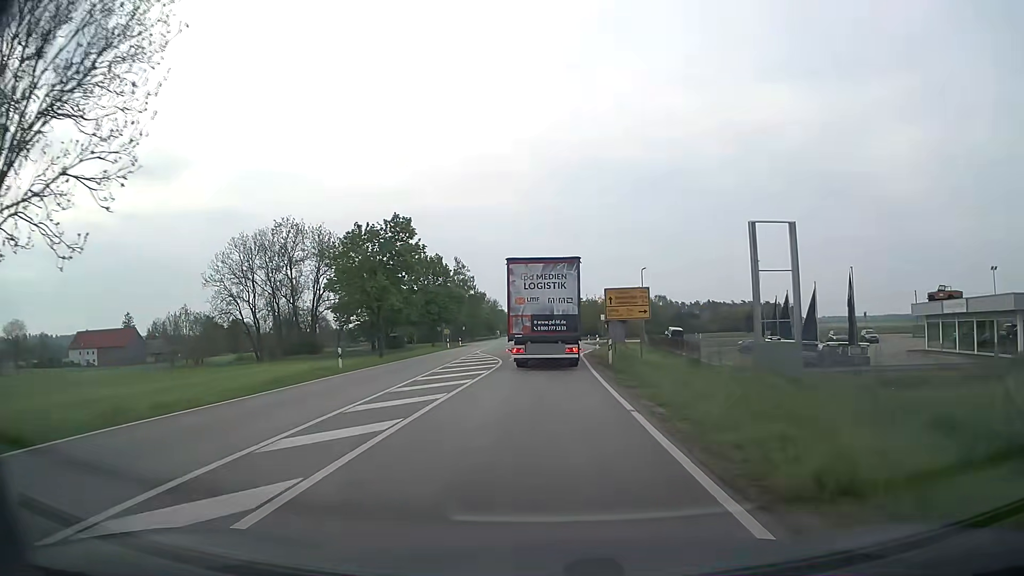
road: secondary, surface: asphalt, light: Day
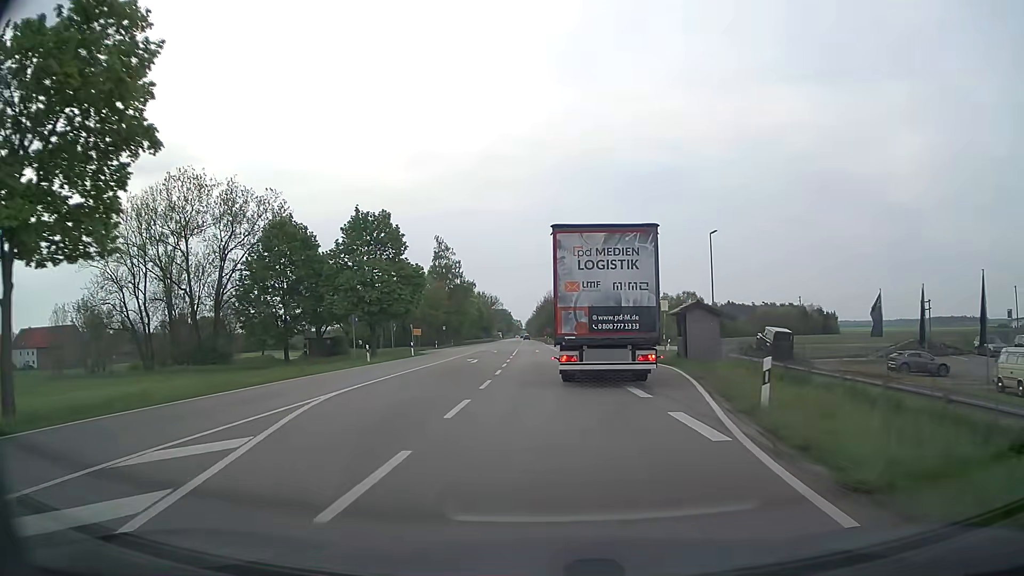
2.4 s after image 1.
(-0.2, +34.9) m; -1°
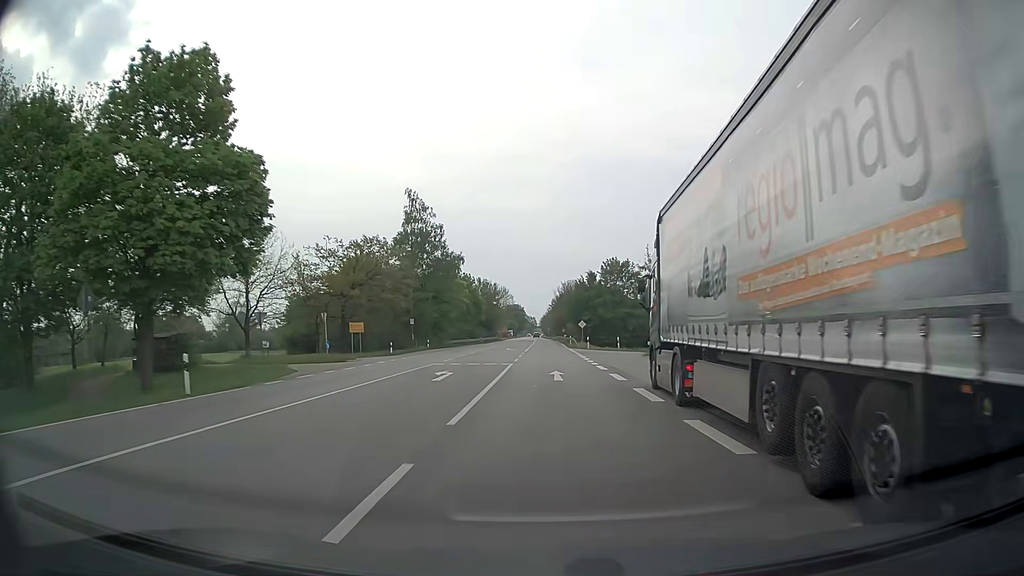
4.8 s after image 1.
(-0.5, +37.0) m; -1°
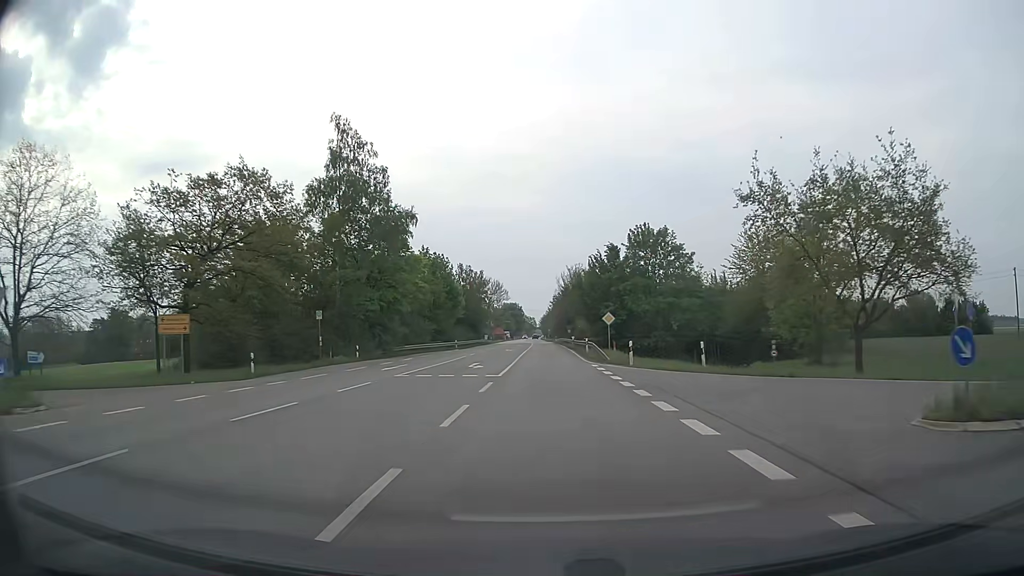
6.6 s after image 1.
(0.0, +29.4) m; 0°
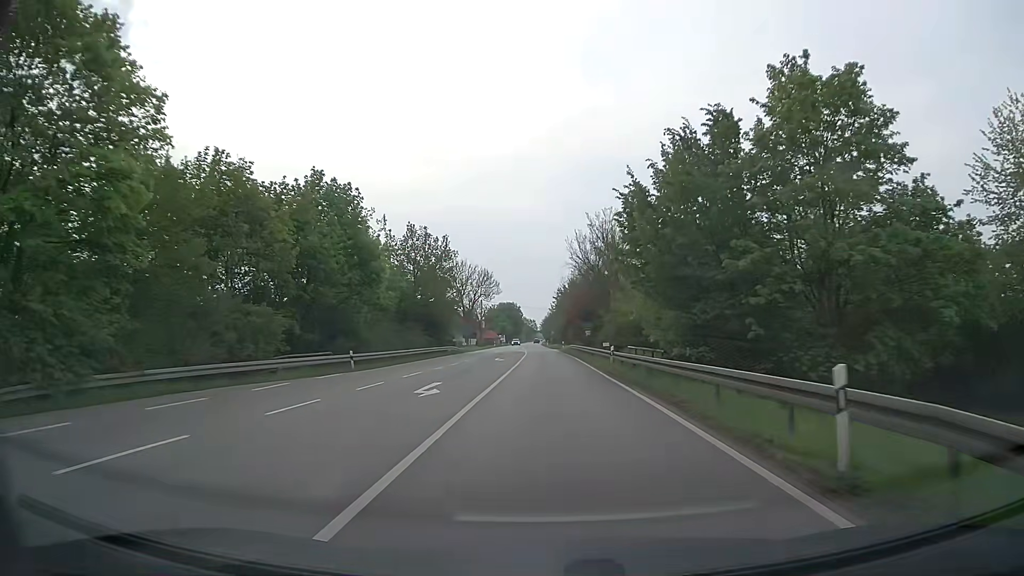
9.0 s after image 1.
(0.0, +40.1) m; 0°
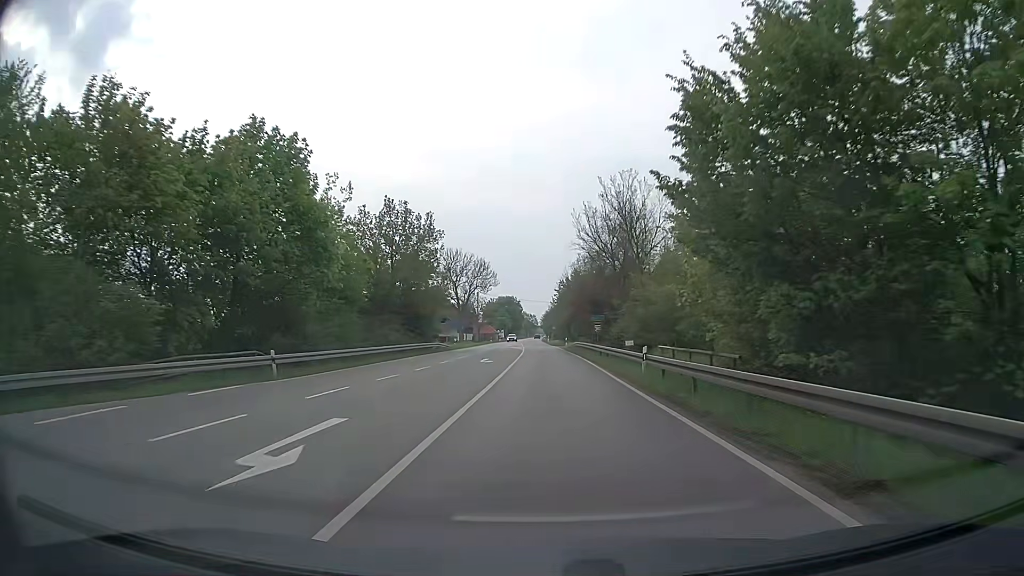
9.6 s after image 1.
(0.0, +10.0) m; 0°
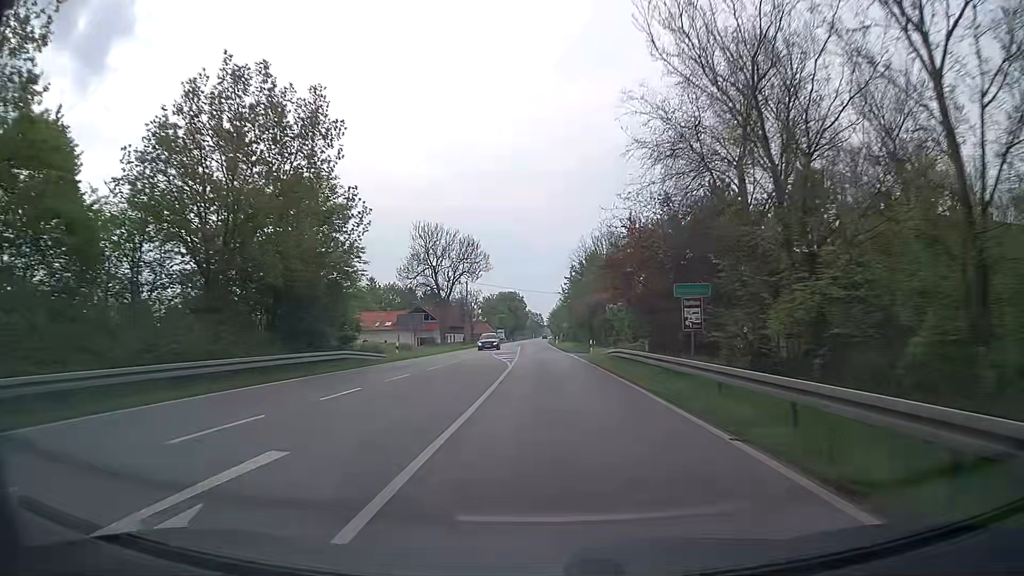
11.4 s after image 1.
(-0.1, +30.0) m; 0°
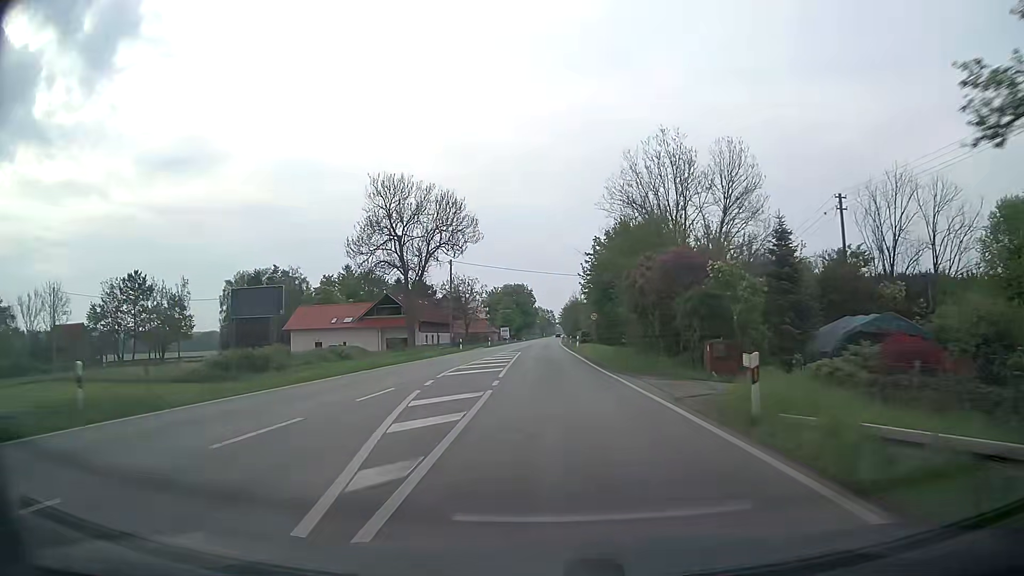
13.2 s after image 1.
(-0.4, +30.0) m; -1°
(0, +10) (0, +20) (0, +30) (0, +40) (0, +50) (0, +60) (0, +70) (0, +80) (+1, +90) (+1, +100) m
